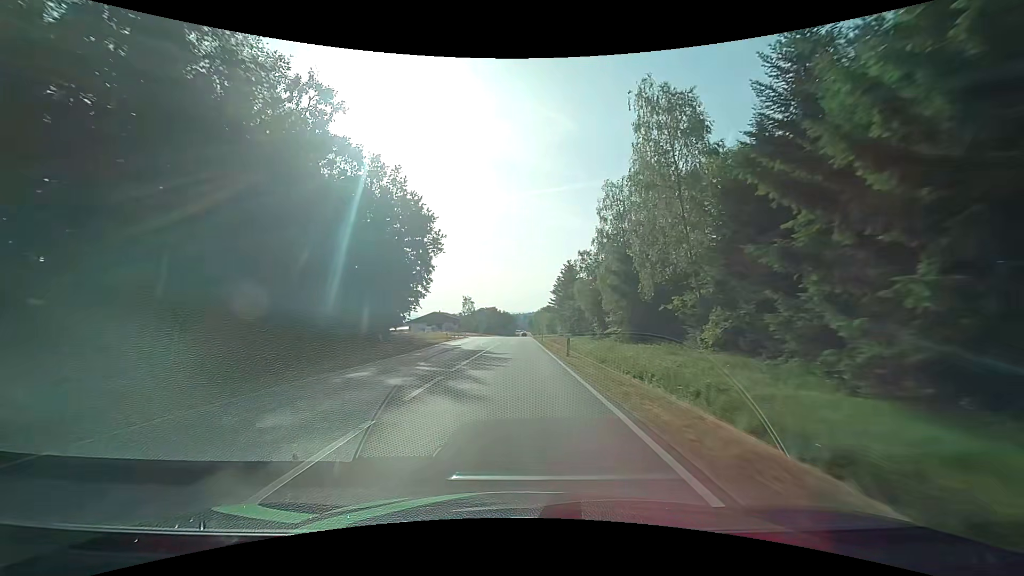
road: secondary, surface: asphalt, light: Day
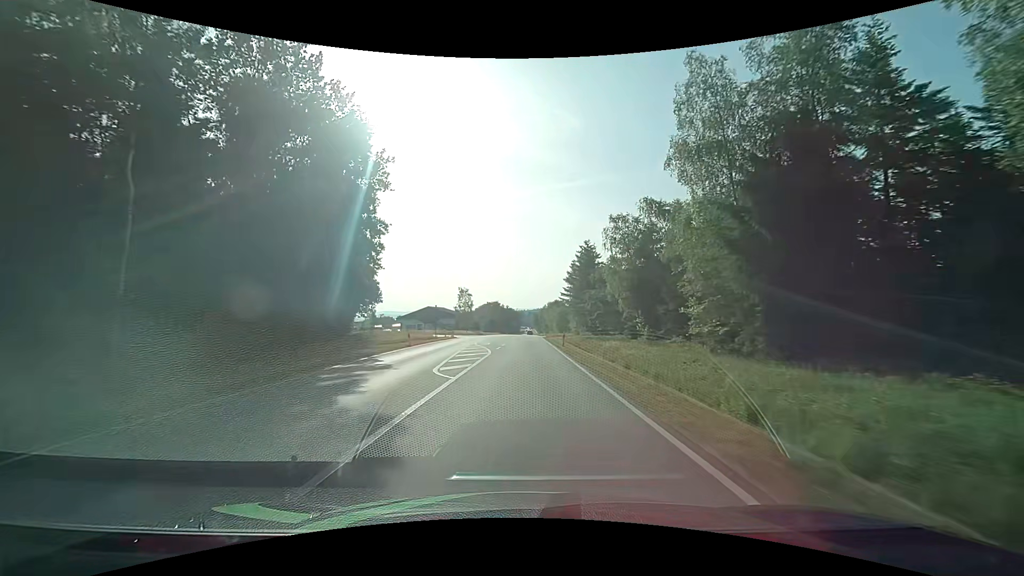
(-0.1, +22.3) m; 0°
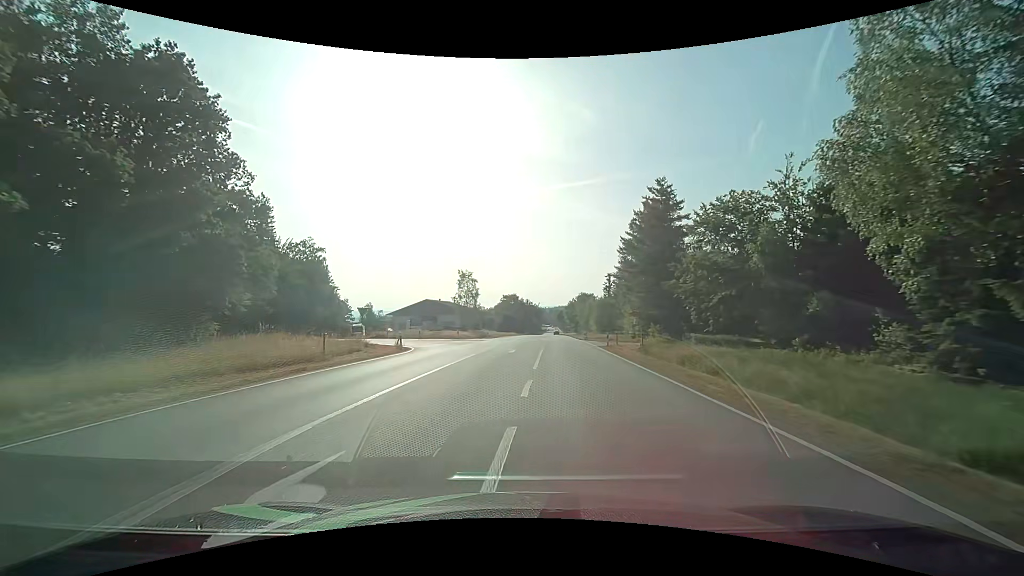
(-0.7, +37.5) m; -3°
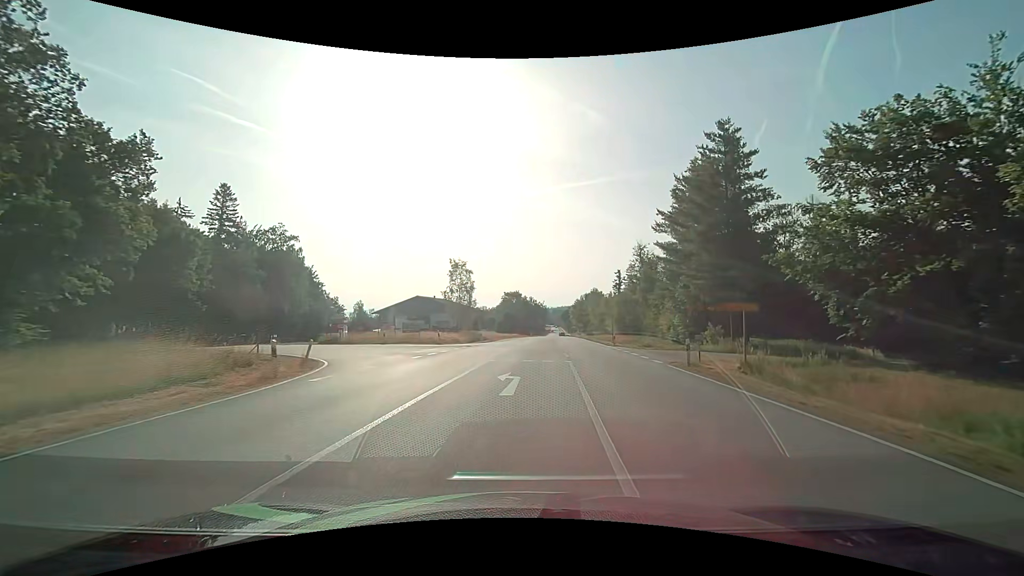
(-0.1, +15.6) m; -1°
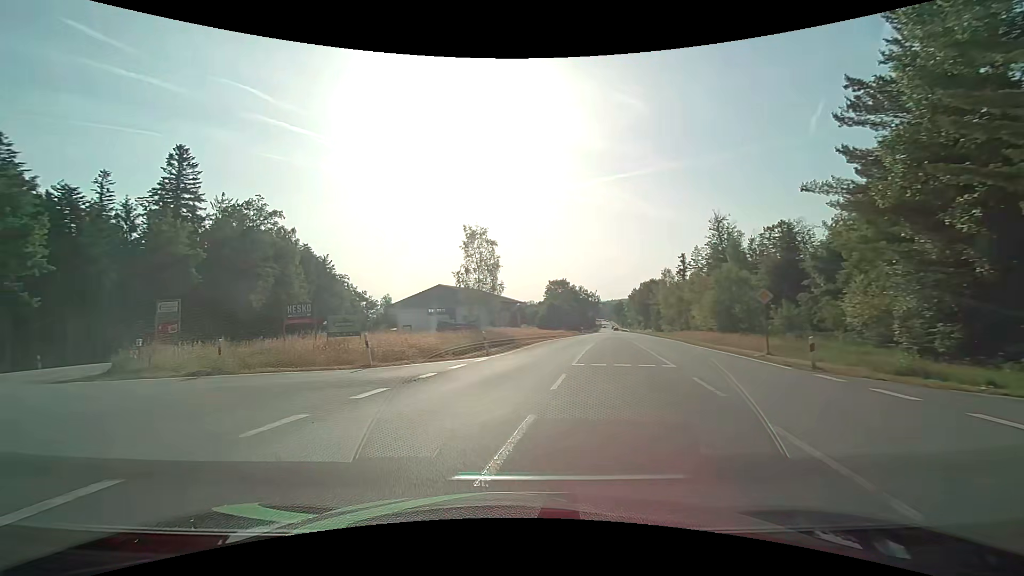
(+0.6, +24.1) m; -4°
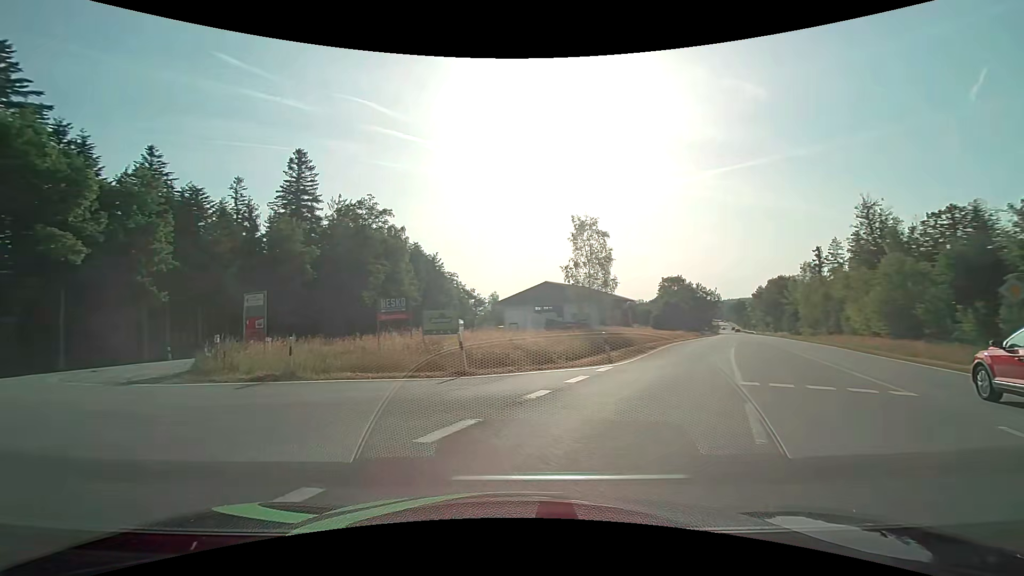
(-0.5, +3.9) m; -13°
(-4, +9) (-12, +14) (-19, +21) (-21, +31) (-20, +41) (-20, +51) (-19, +61) (-19, +71) (-19, +81) (-18, +91) m
